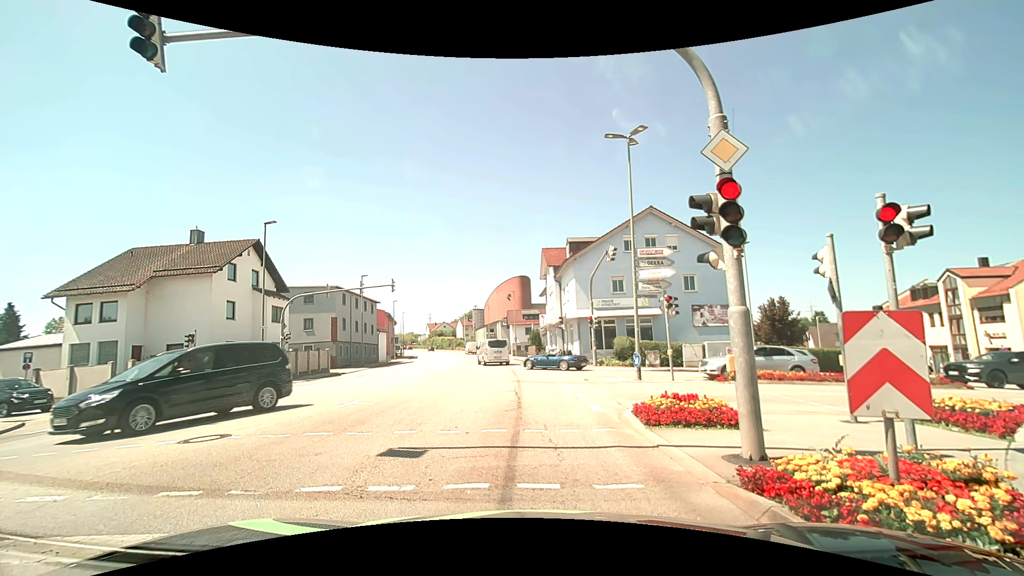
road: tertiary_link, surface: asphalt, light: Day
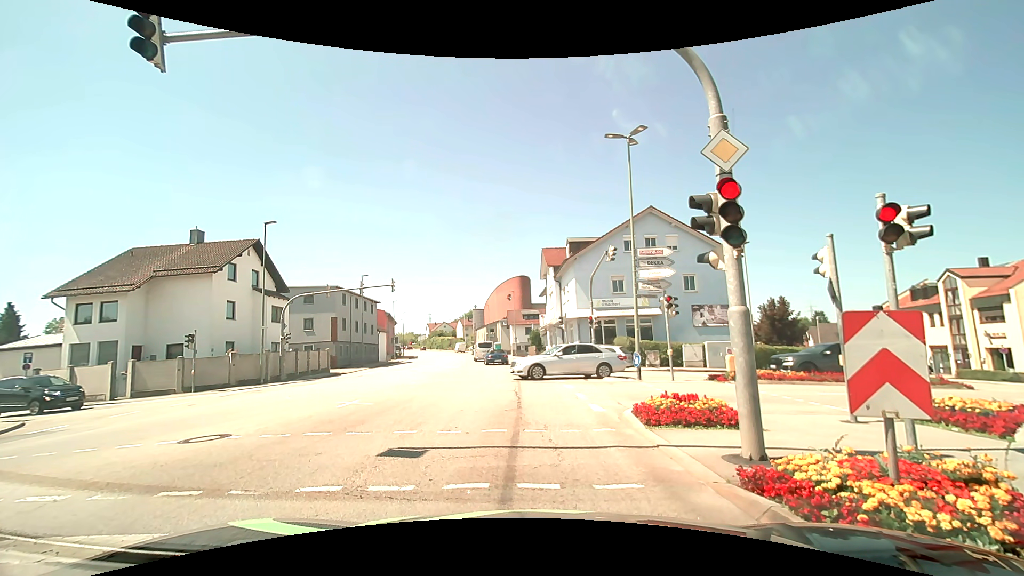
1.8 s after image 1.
(0.0, 0.0) m; 0°
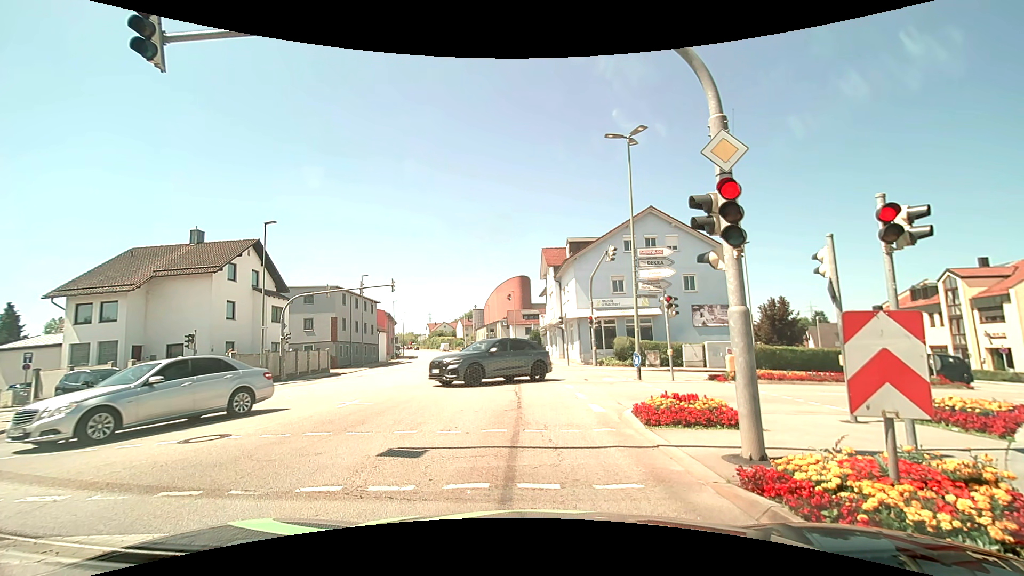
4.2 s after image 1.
(0.0, 0.0) m; 0°
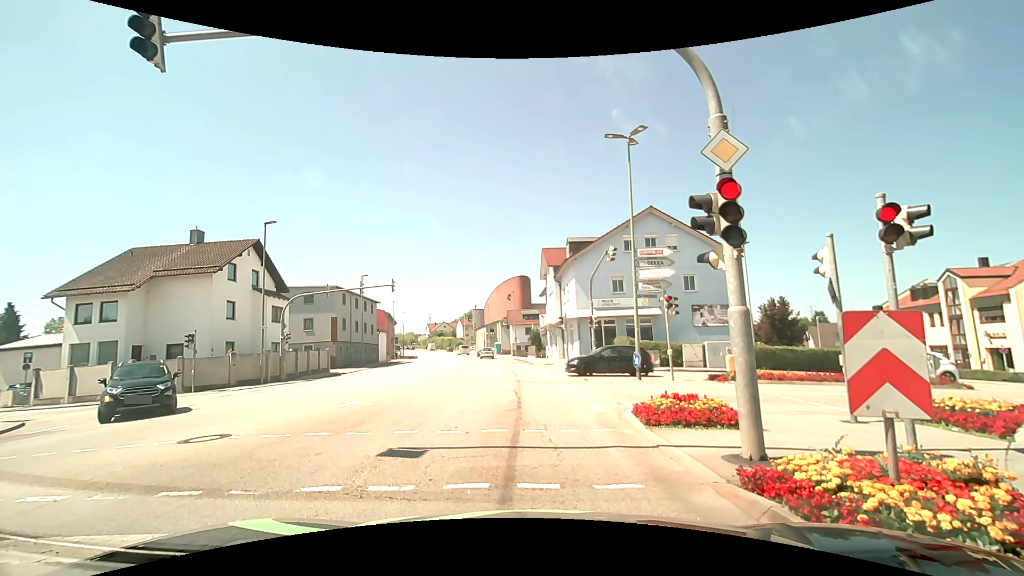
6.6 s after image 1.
(0.0, 0.0) m; 0°
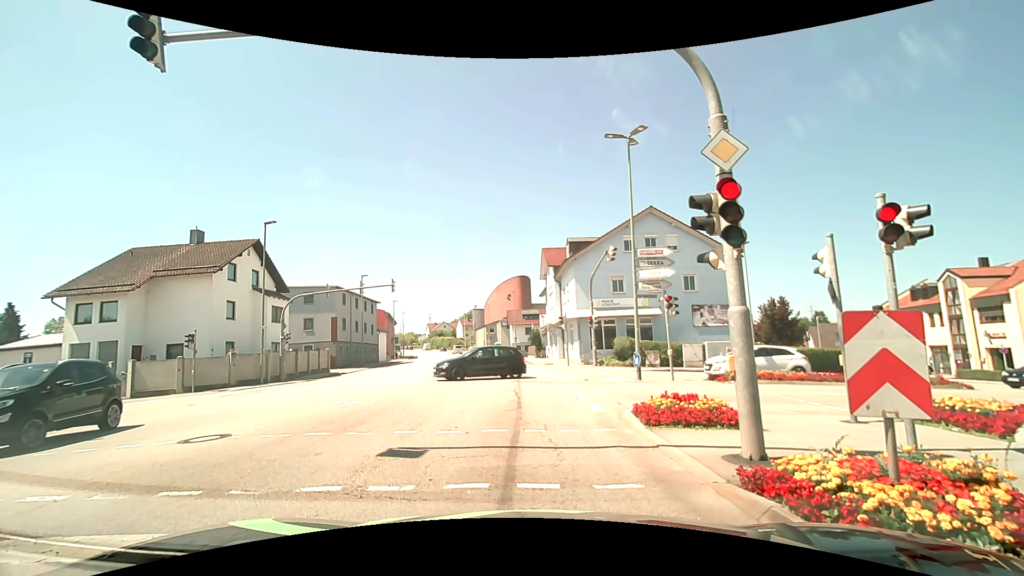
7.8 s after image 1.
(0.0, 0.0) m; 0°
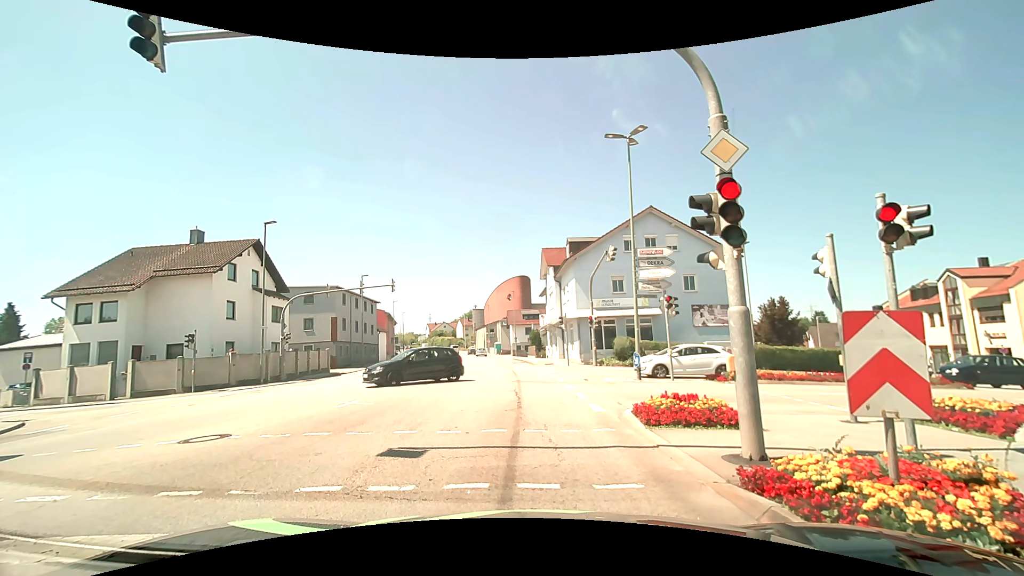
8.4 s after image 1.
(0.0, 0.0) m; 0°
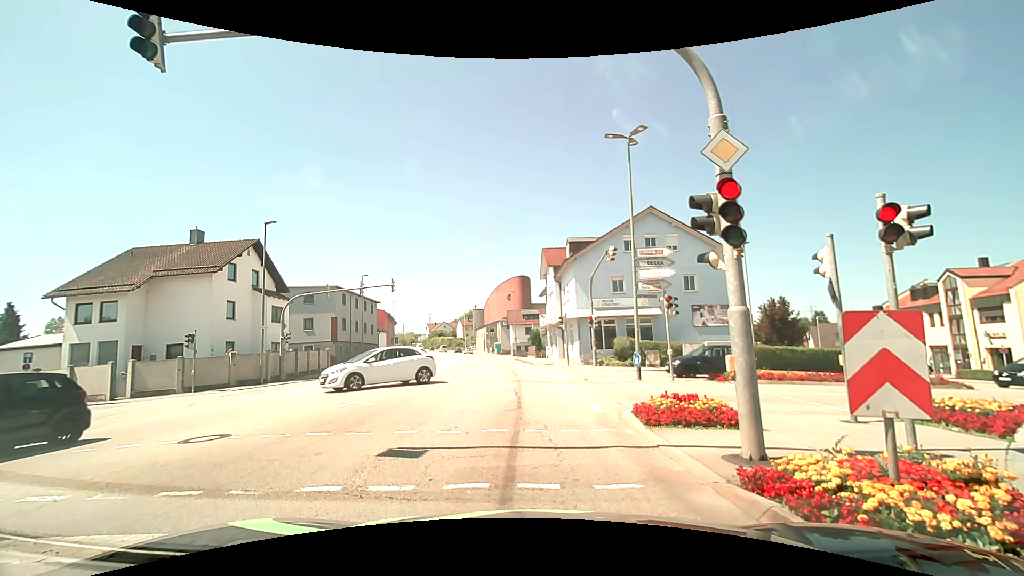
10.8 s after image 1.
(0.0, 0.0) m; 0°
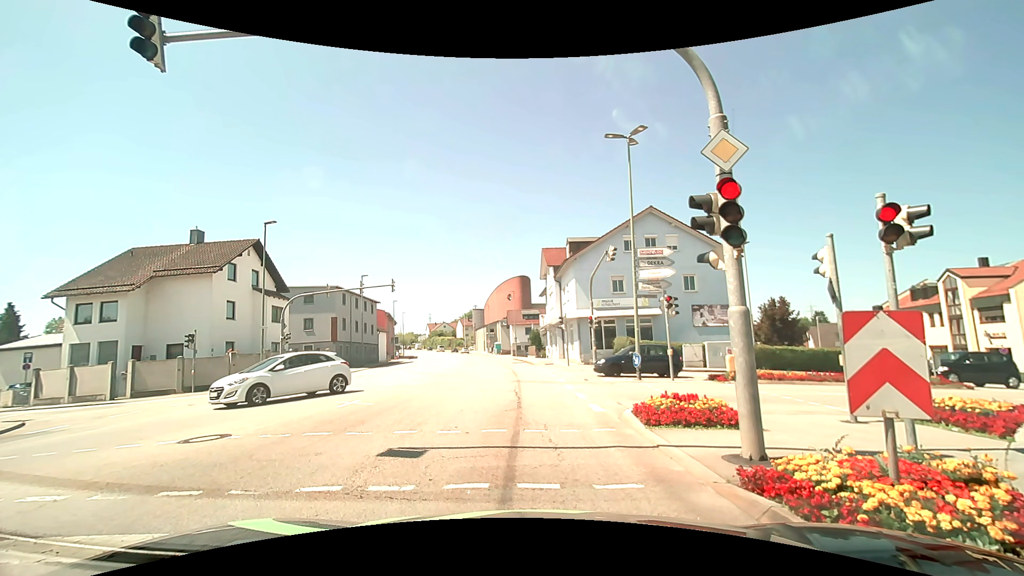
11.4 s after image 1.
(0.0, 0.0) m; 0°
(0, +10) (-1, +20) (-1, +30) (-2, +40) (-3, +50) (-5, +60) (-6, +70) (-8, +79) (-10, +89) (-12, +99) m
